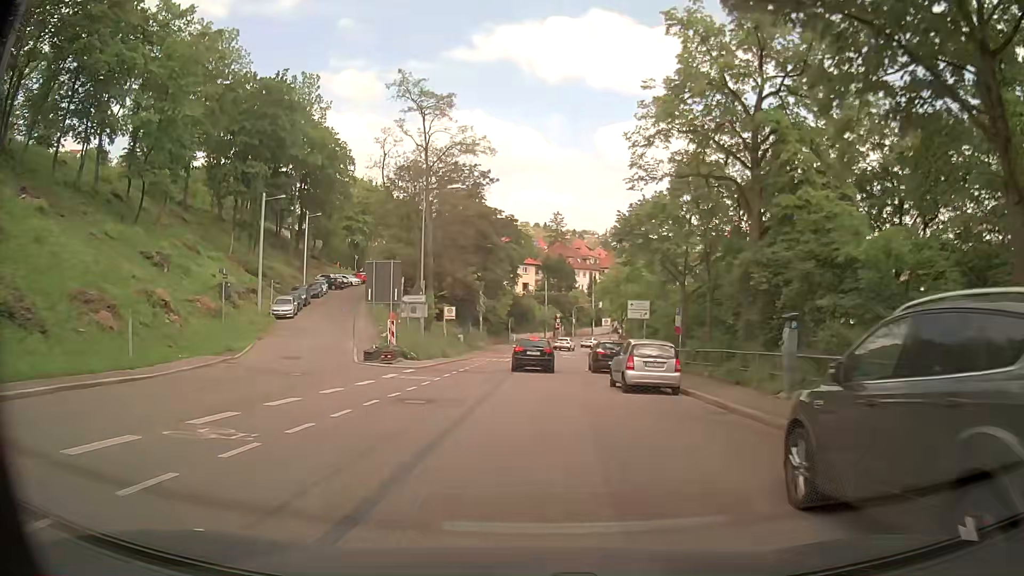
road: secondary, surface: asphalt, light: Day
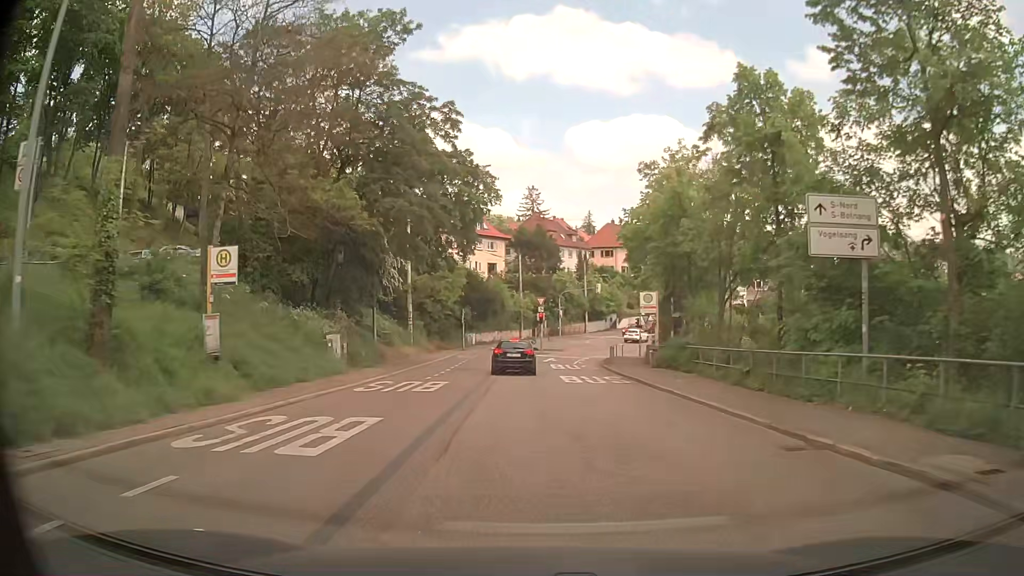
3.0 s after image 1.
(+1.0, +33.6) m; +3°
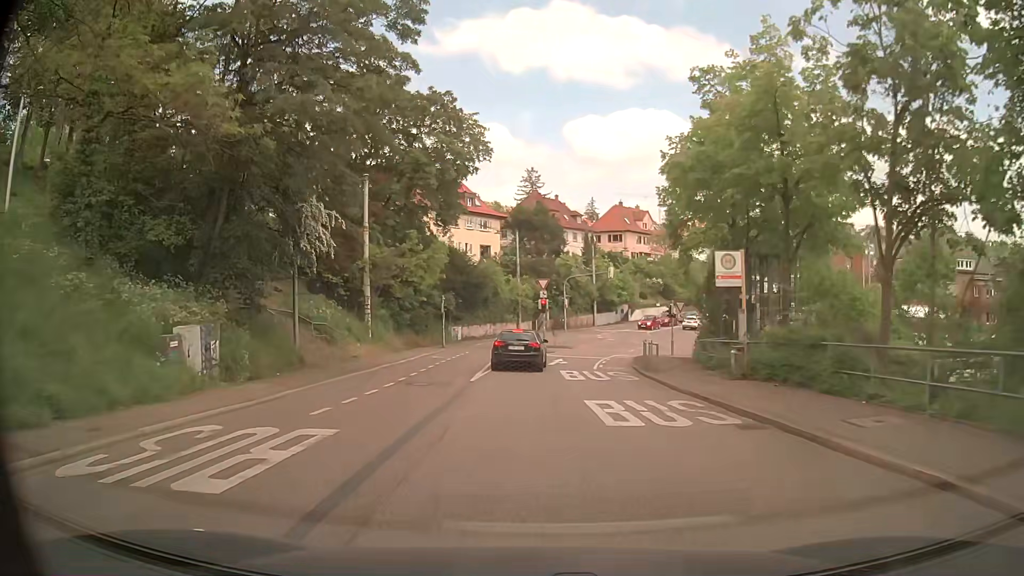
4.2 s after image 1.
(-0.1, +12.2) m; 0°
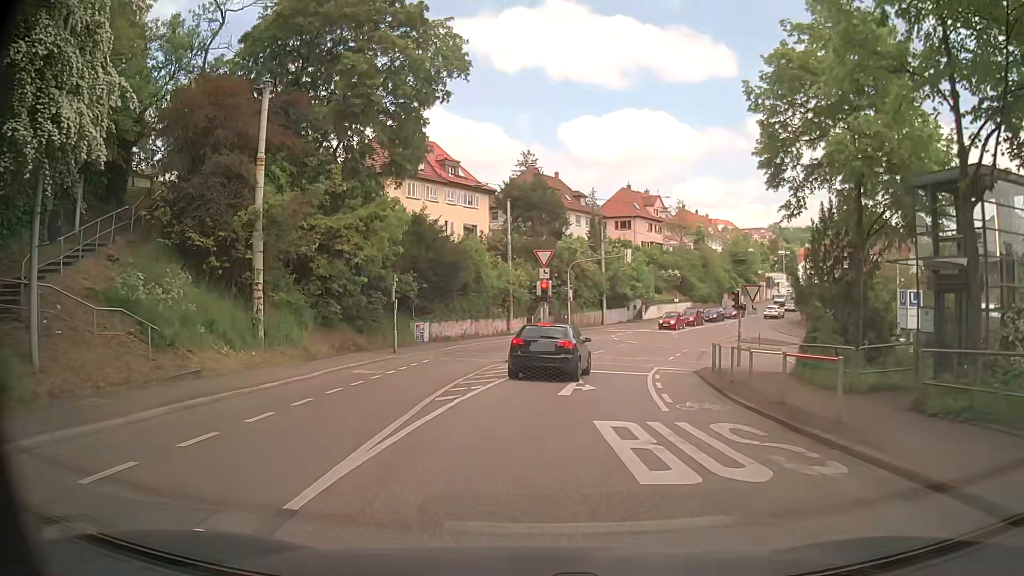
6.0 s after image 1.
(0.0, +13.8) m; 0°
(0, +10) (+2, +20) (+4, +30) (+7, +39) (+11, +48) (+16, +57) (+21, +66) (+26, +74) (+32, +82) (+38, +91) m
